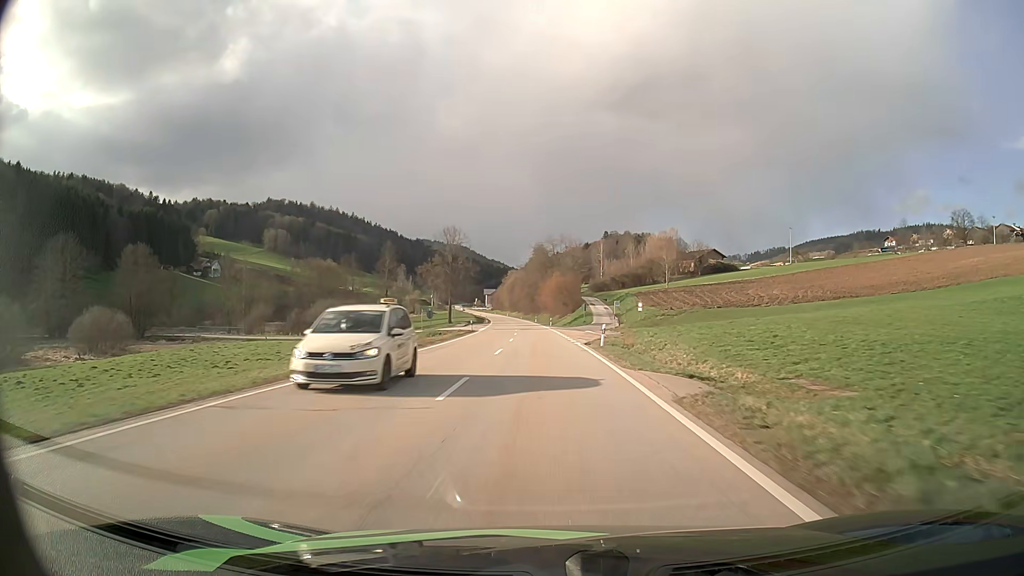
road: secondary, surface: asphalt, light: Day
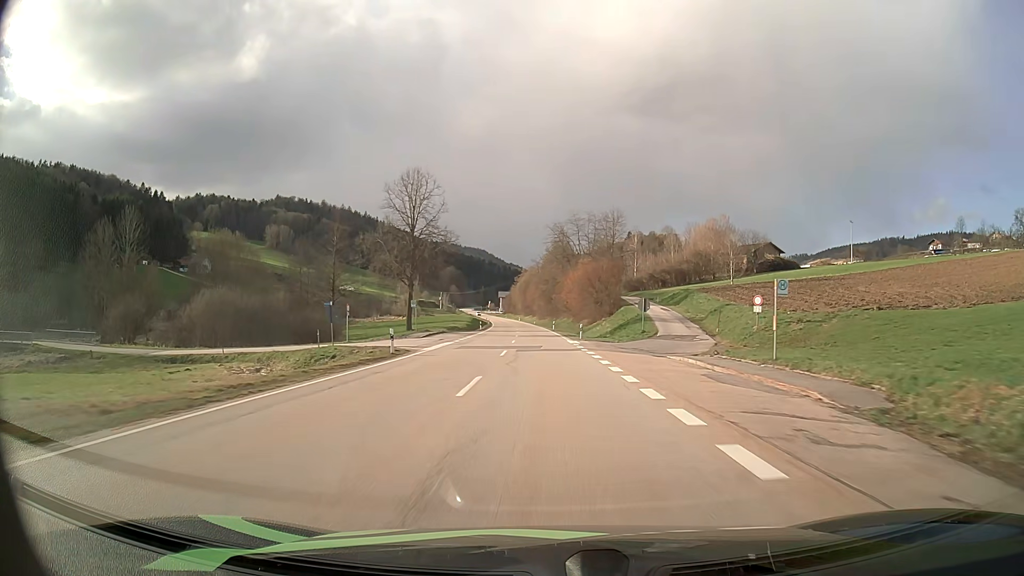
(-0.7, +39.7) m; -2°
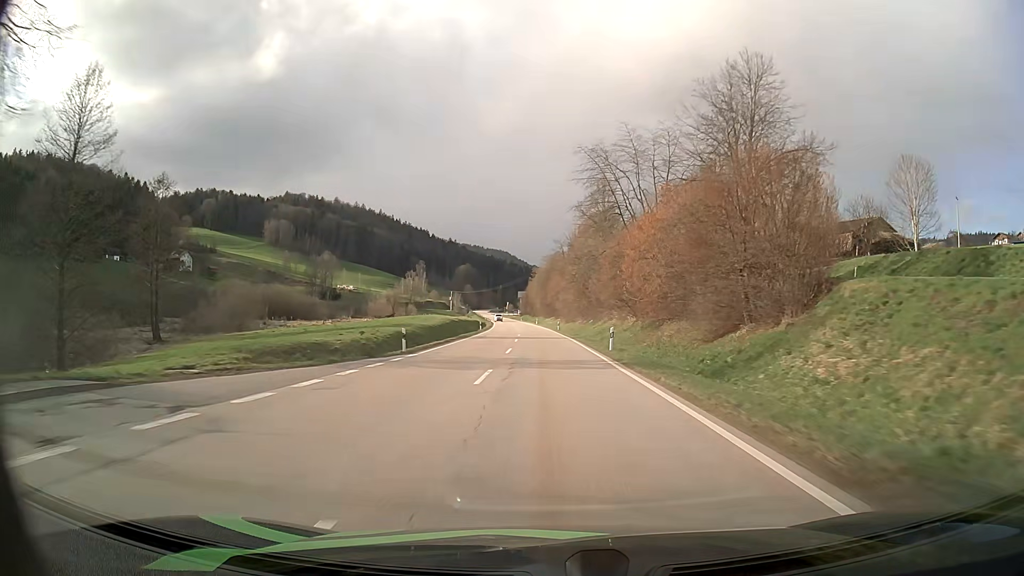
(-0.9, +53.2) m; -2°
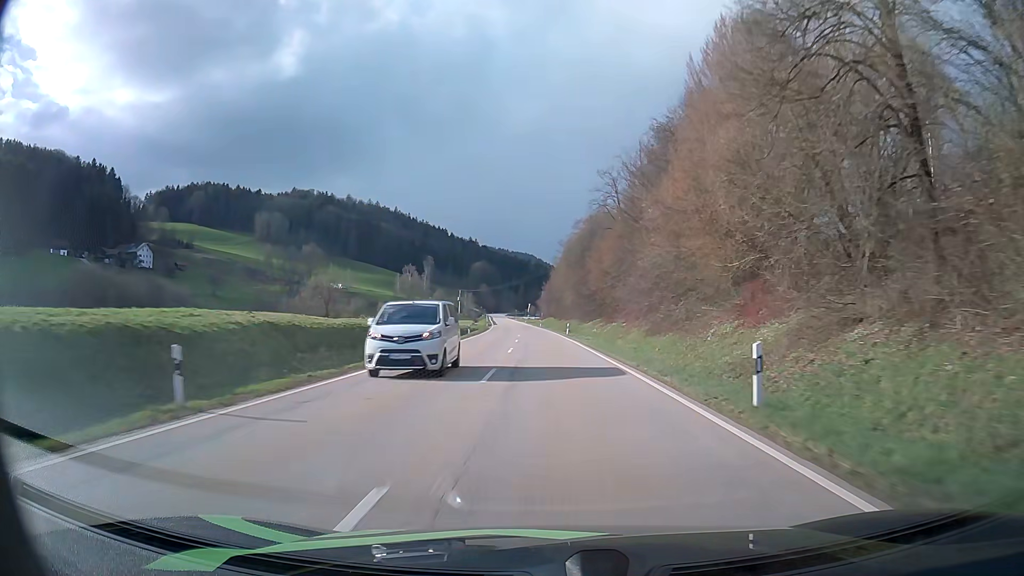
(-1.4, +67.4) m; -2°
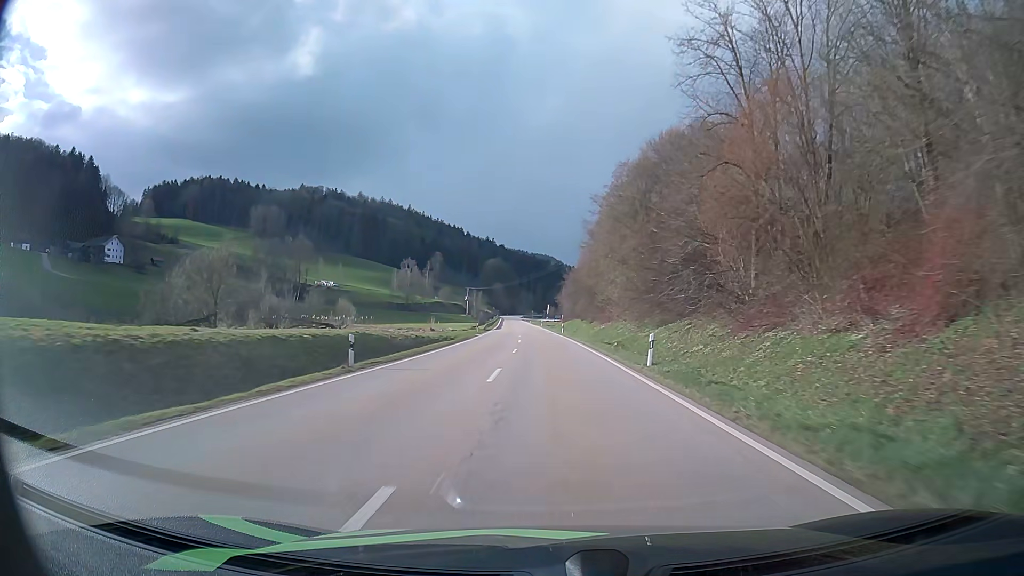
(-0.5, +40.9) m; -2°
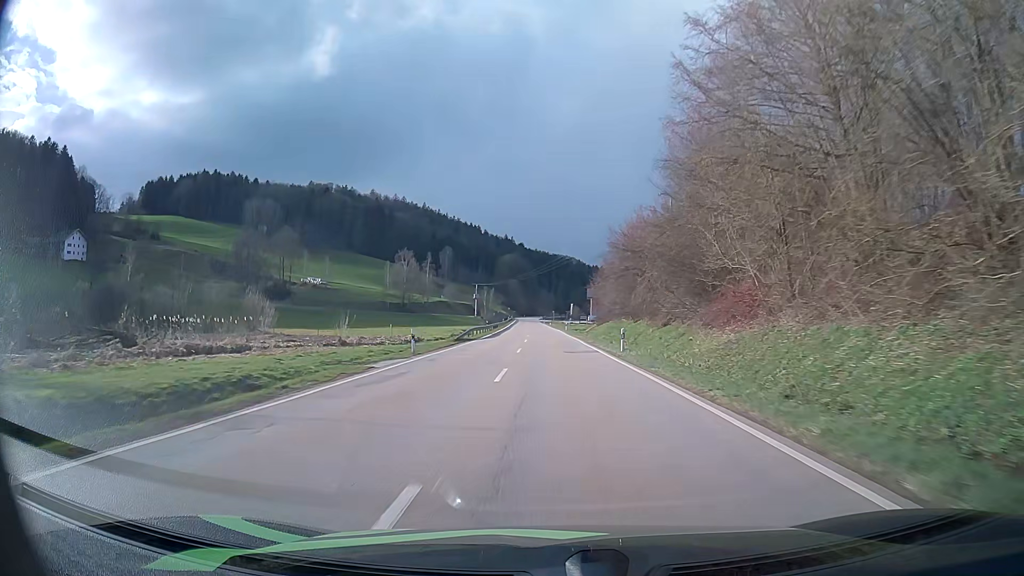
(-0.6, +41.2) m; -2°
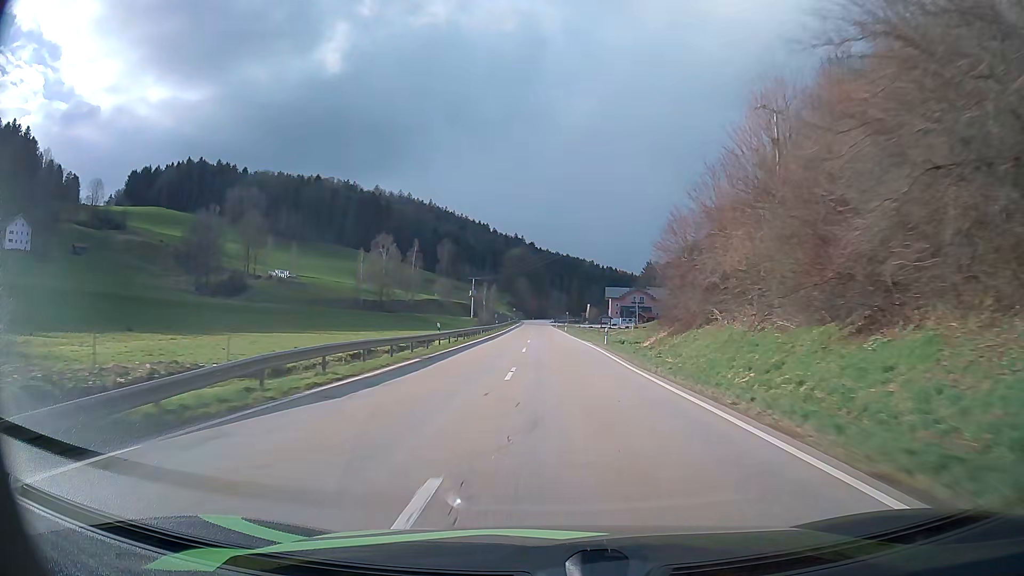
(-0.2, +41.4) m; -1°
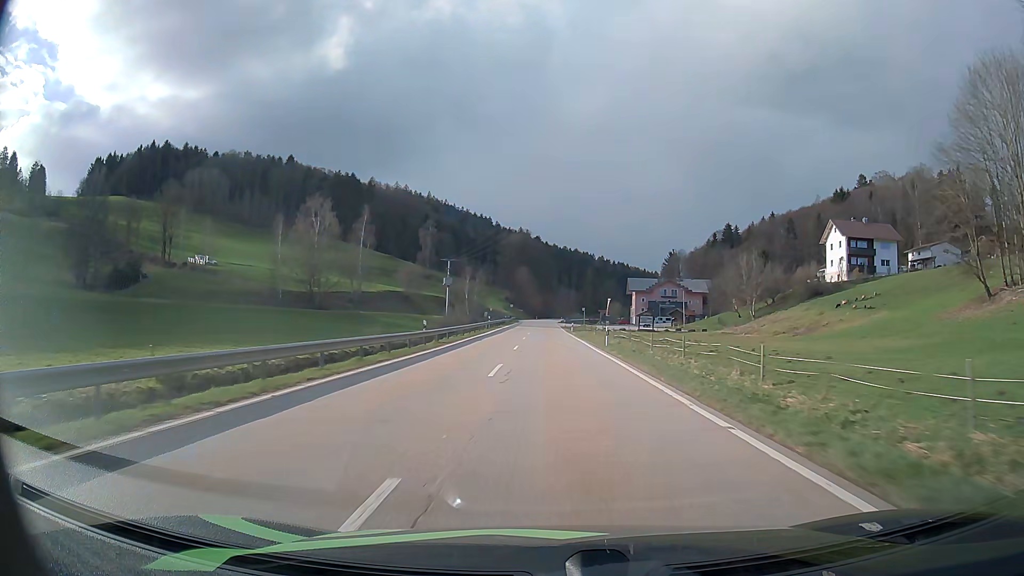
(-0.2, +55.5) m; -1°
(0, +10) (0, +20) (0, +30) (0, +40) (0, +50) (0, +60) (0, +70) (0, +80) (0, +90) (0, +100) m
